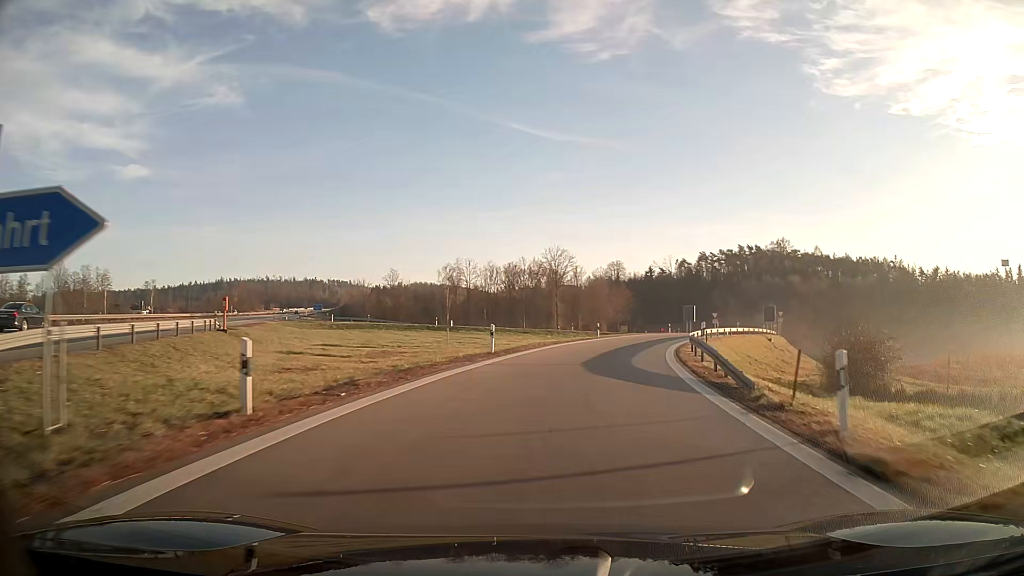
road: motorway_link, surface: asphalt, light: Day
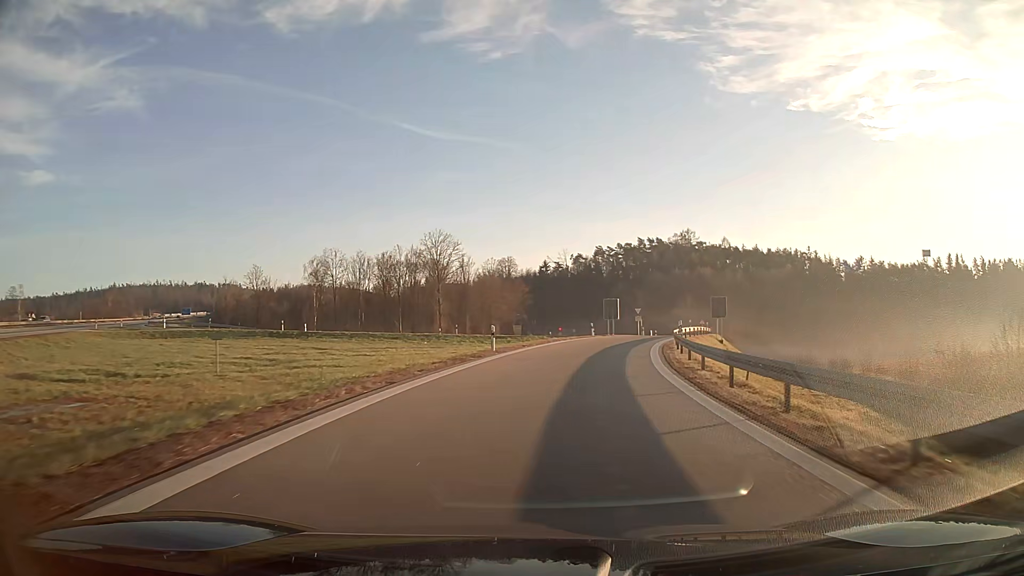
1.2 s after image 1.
(+1.7, +21.1) m; +9°
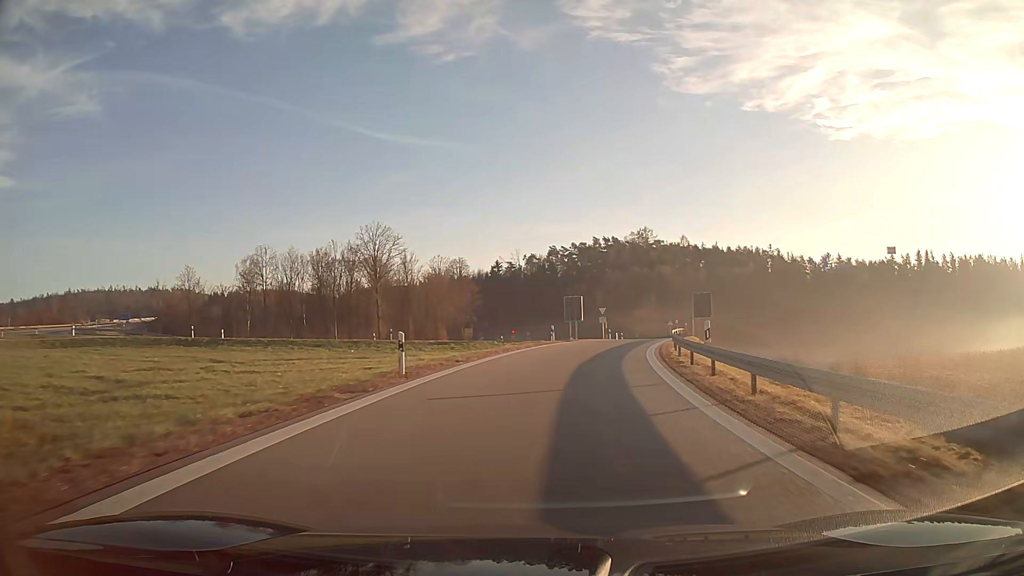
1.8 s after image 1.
(+0.3, +10.5) m; +4°
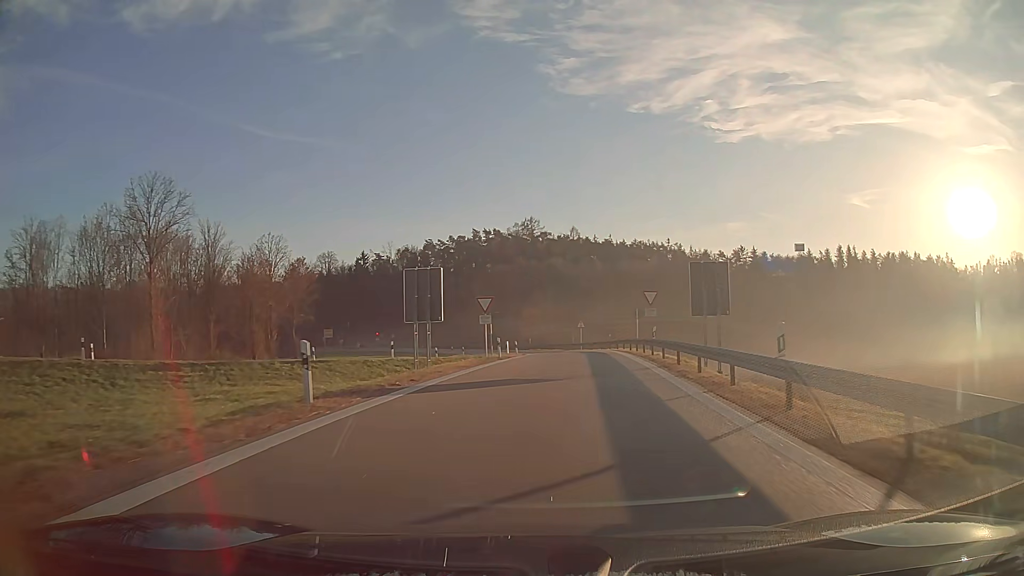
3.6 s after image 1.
(+2.7, +30.2) m; +10°
